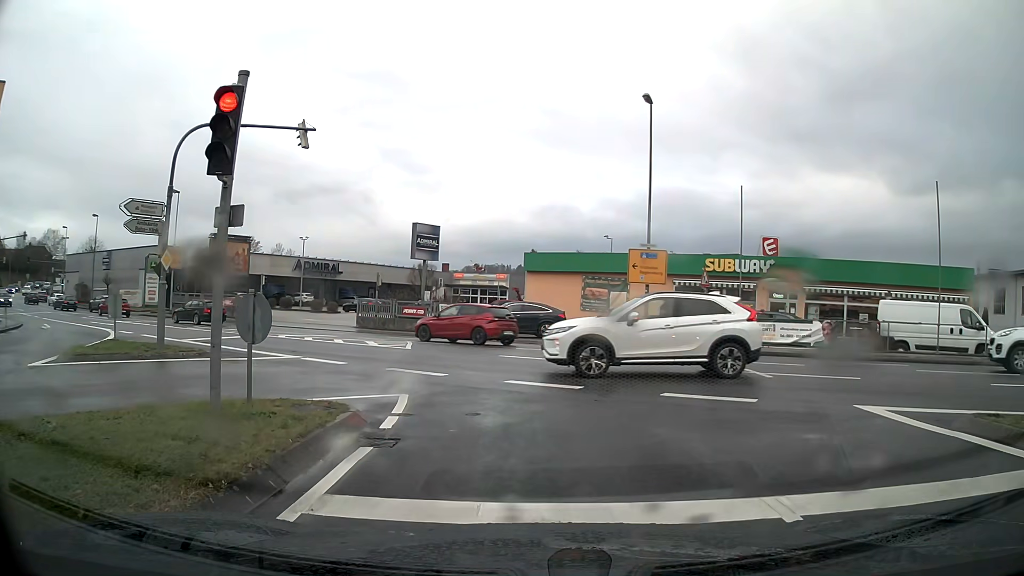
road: tertiary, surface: asphalt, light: Day
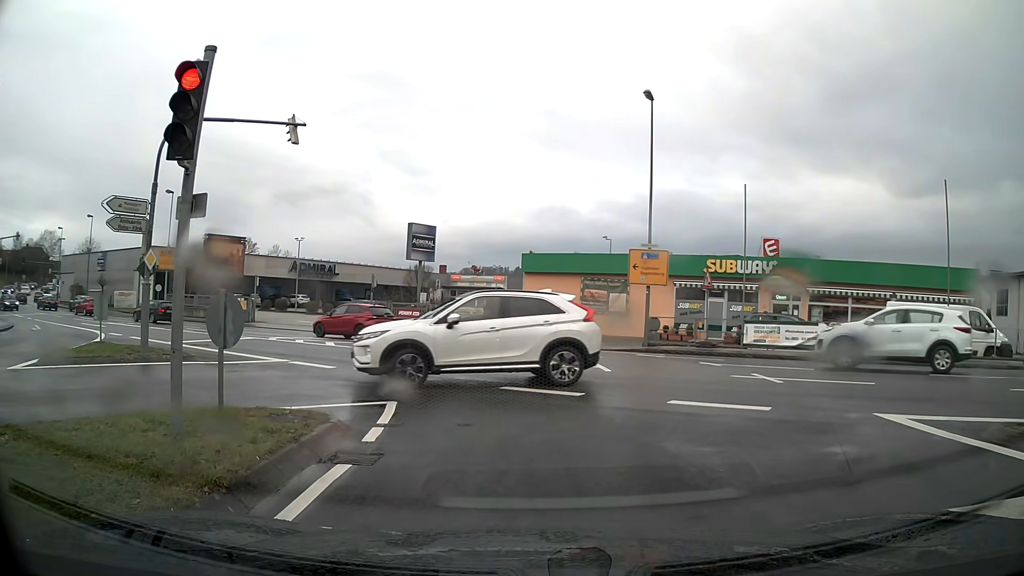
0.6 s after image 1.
(0.0, +0.6) m; 0°
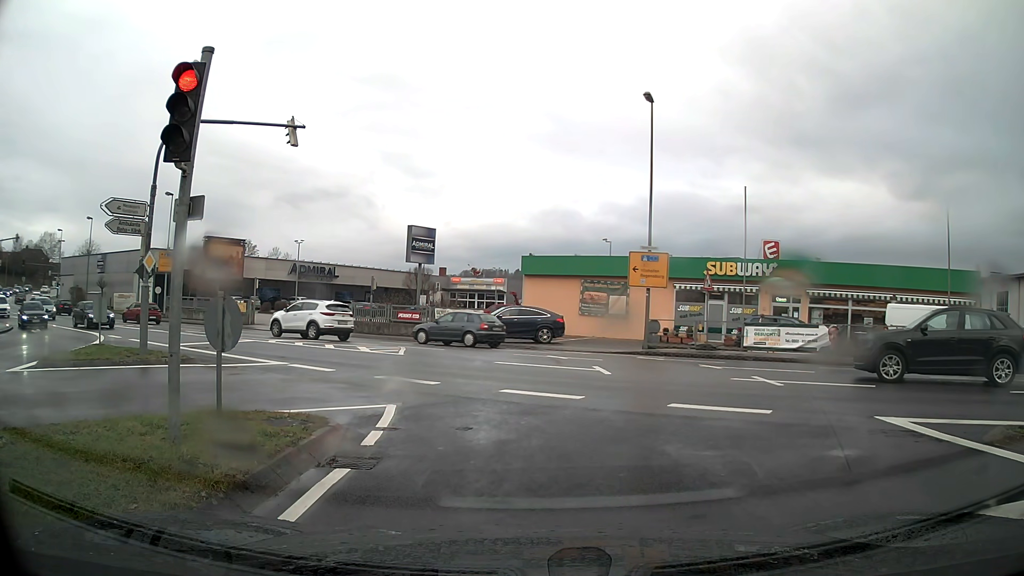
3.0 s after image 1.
(0.0, +0.2) m; 0°
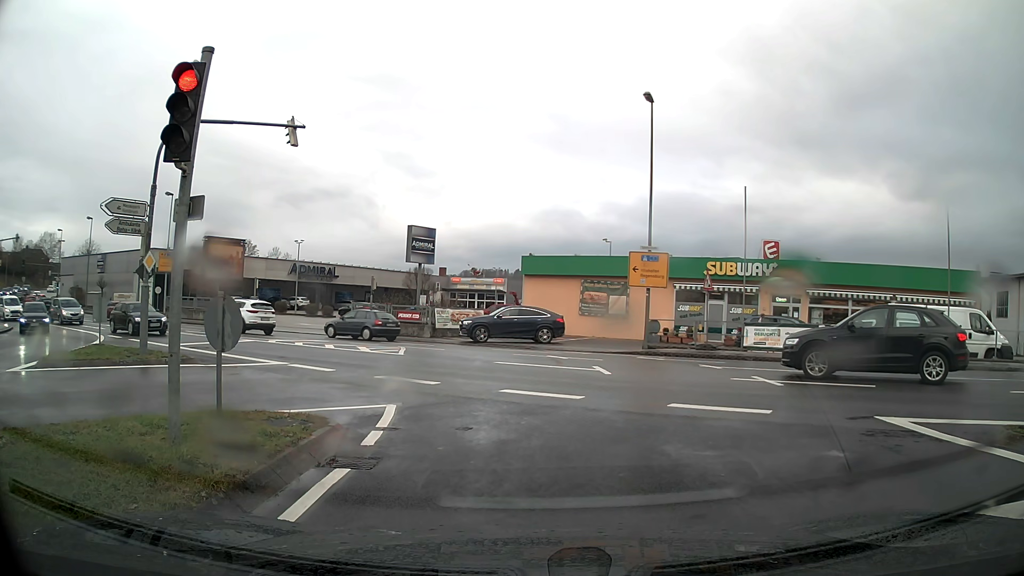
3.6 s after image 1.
(0.0, 0.0) m; 0°
